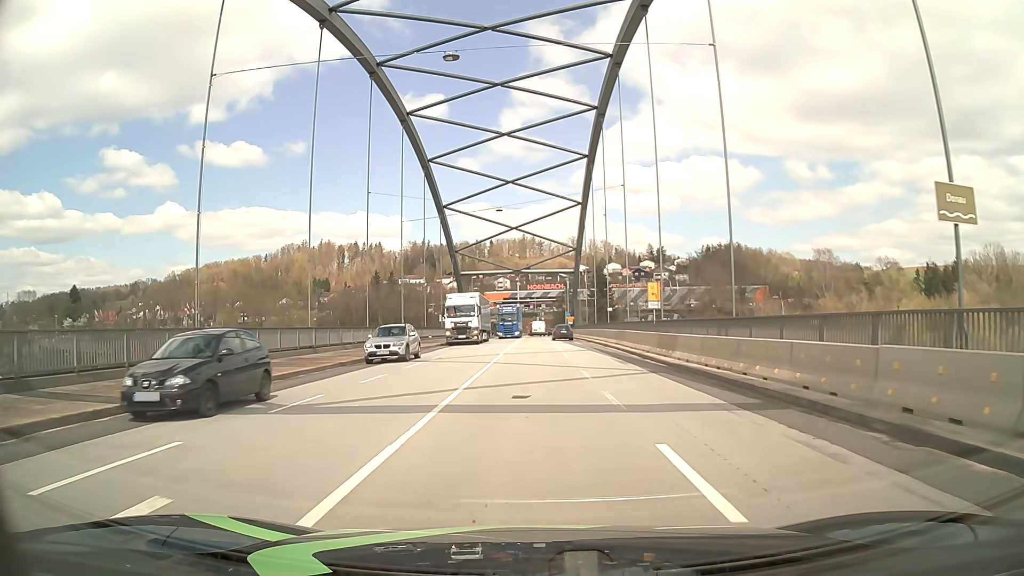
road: primary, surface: asphalt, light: Day
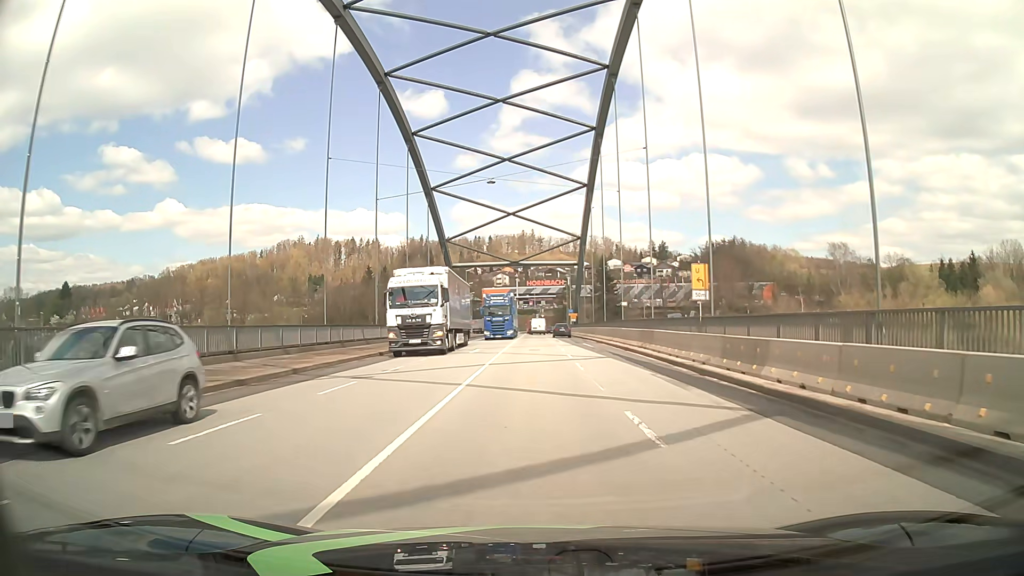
(+0.2, +9.4) m; +1°
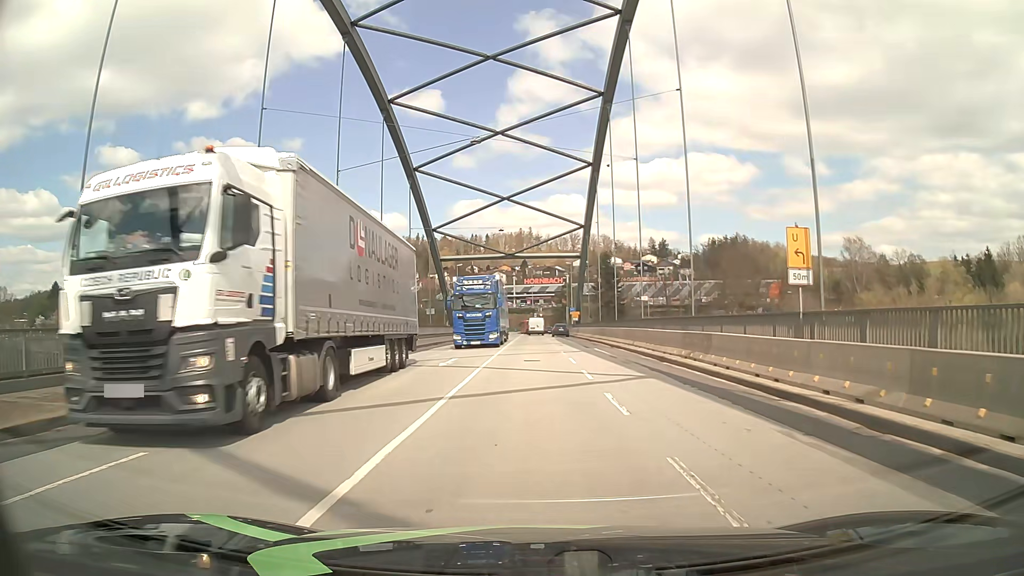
(-0.1, +9.5) m; 0°
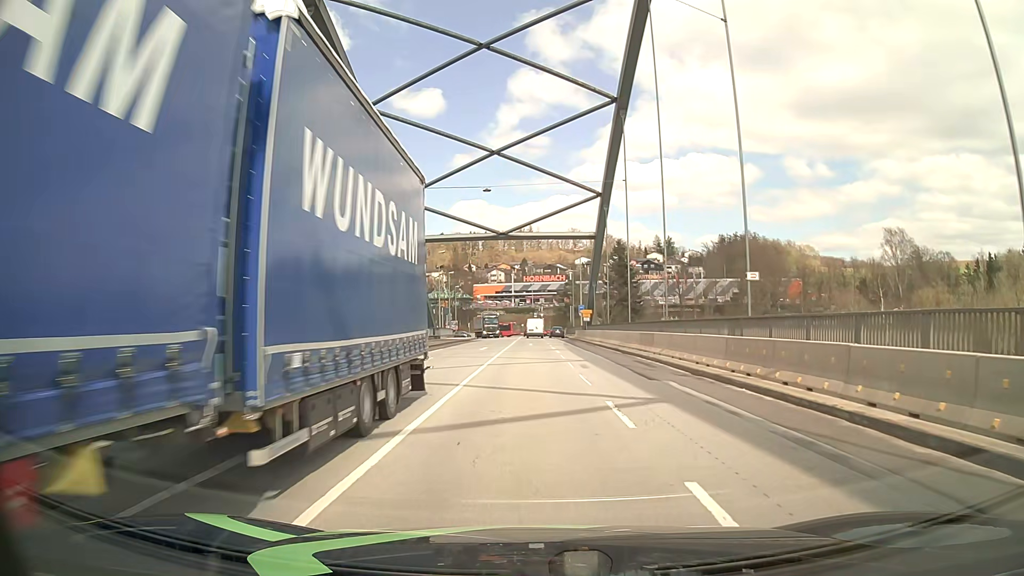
(-0.1, +19.2) m; 0°
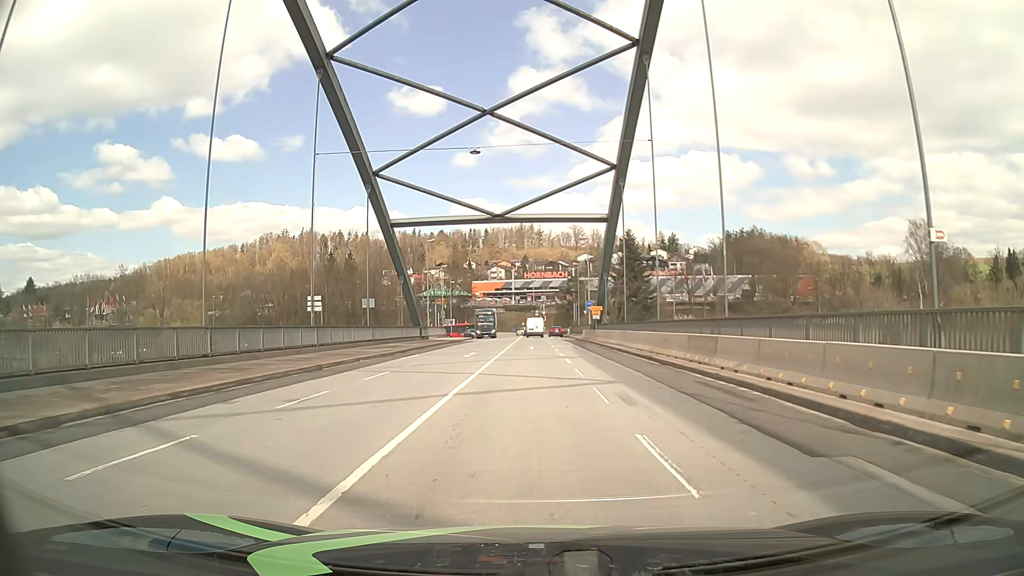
(0.0, +9.5) m; 0°
